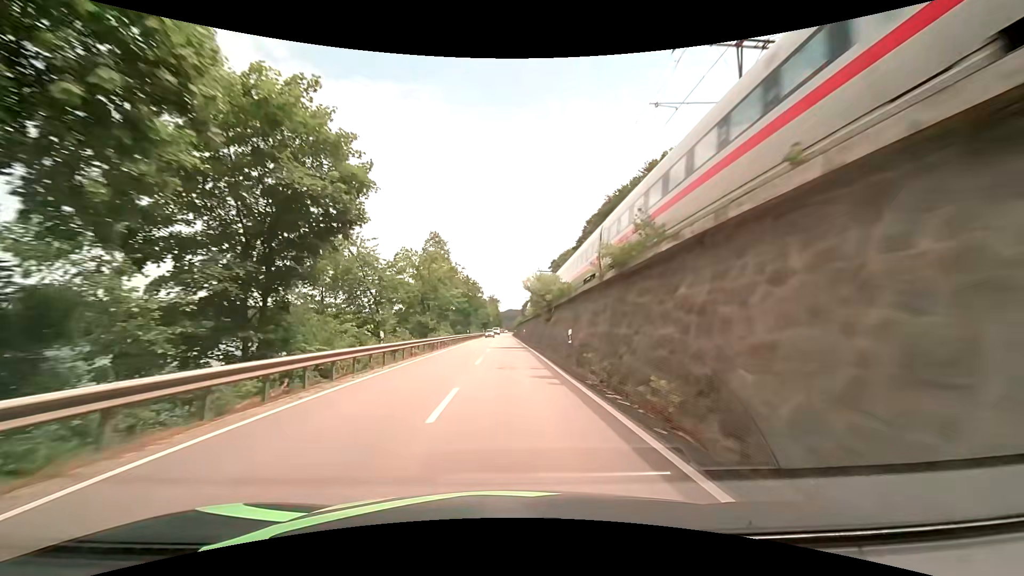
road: primary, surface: asphalt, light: Day
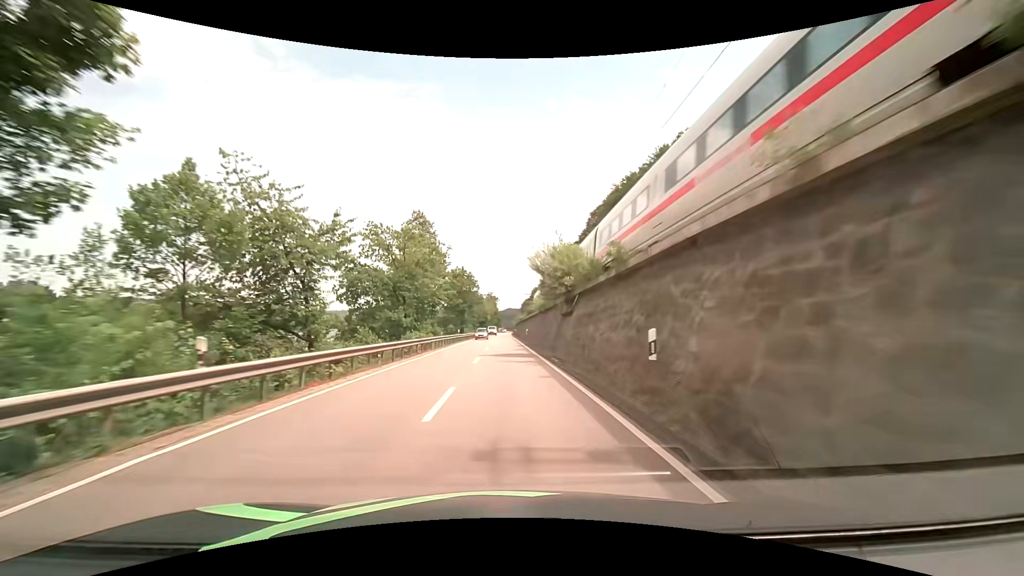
(0.0, +11.9) m; 0°
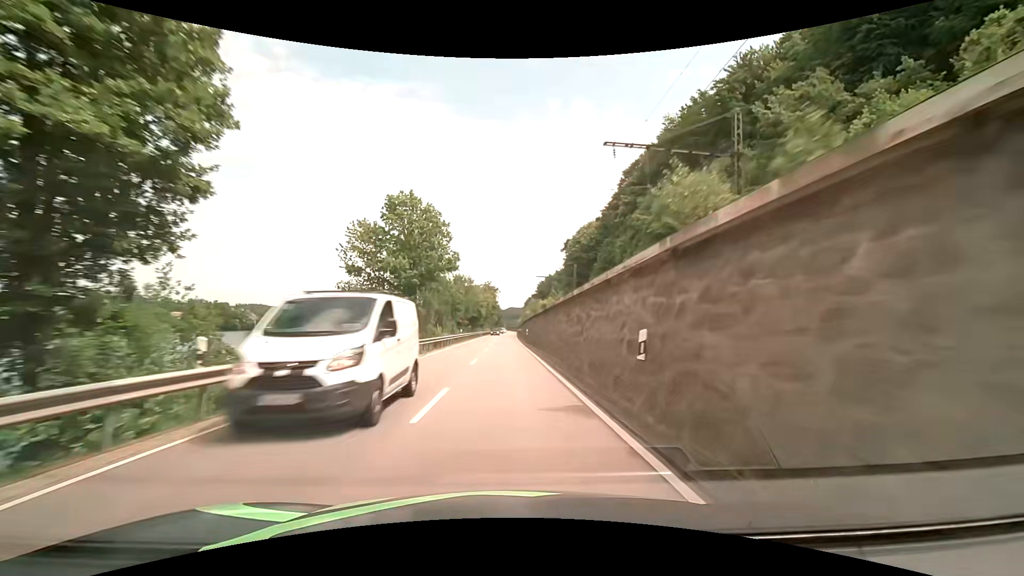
(+0.2, +47.9) m; 0°
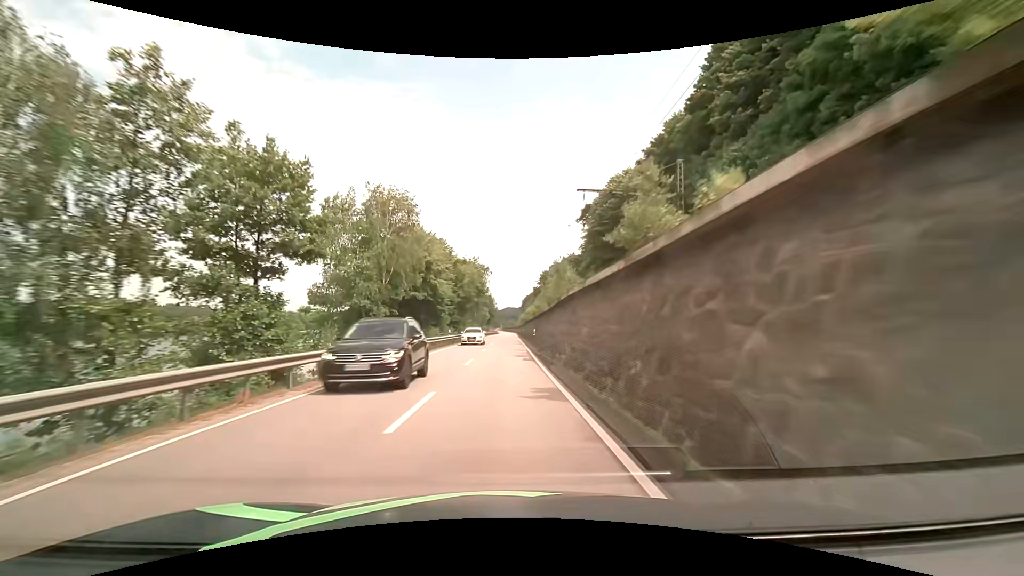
(0.0, +60.4) m; 0°
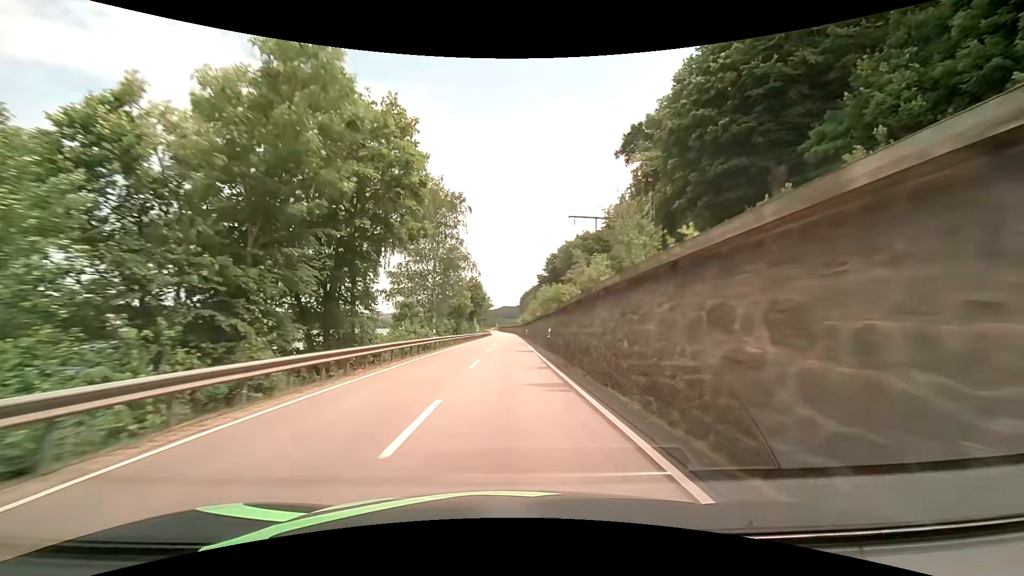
(+0.3, +60.8) m; 0°
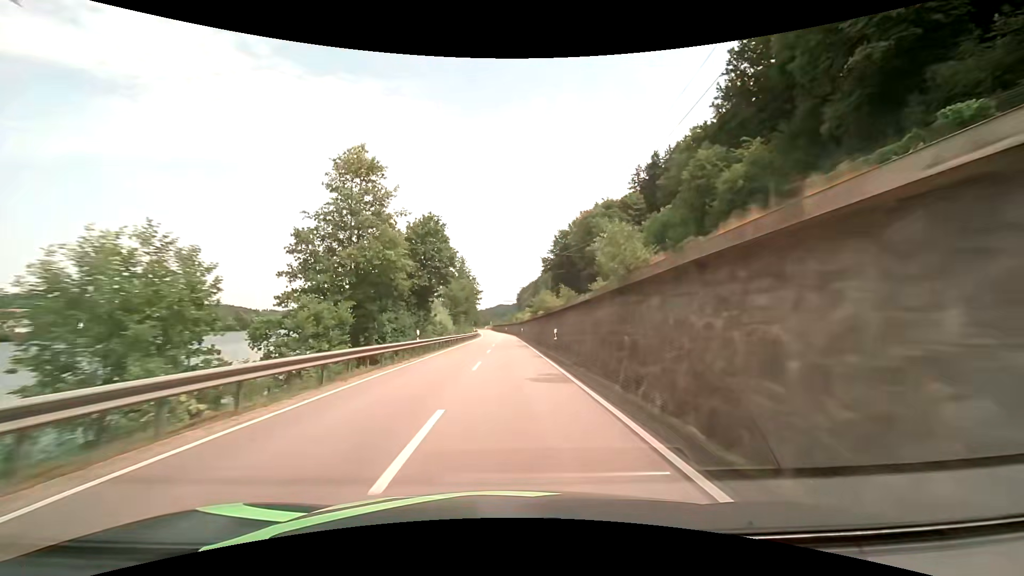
(+0.2, +48.8) m; 0°
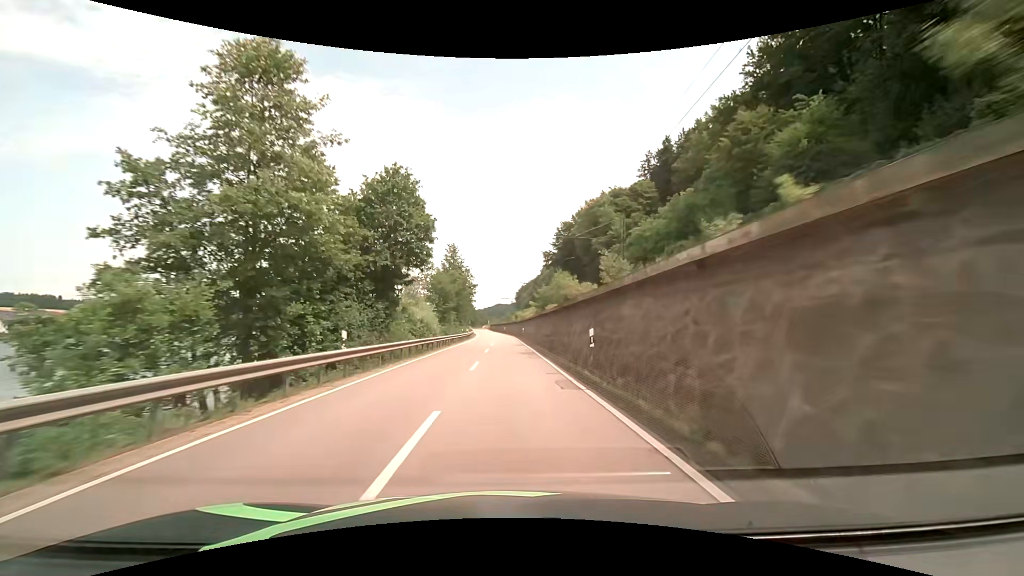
(0.0, +12.1) m; 0°
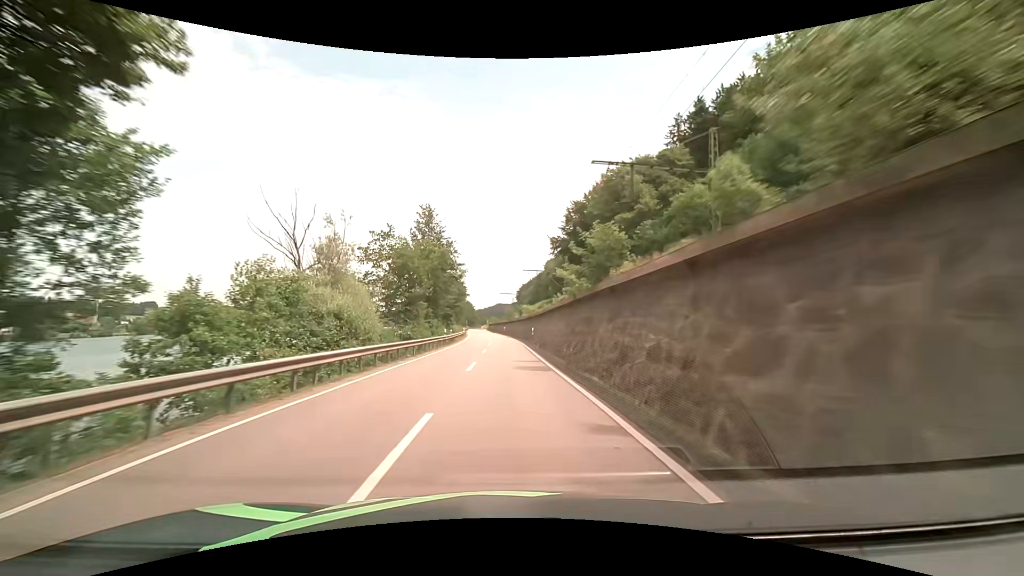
(+0.1, +24.0) m; 0°
